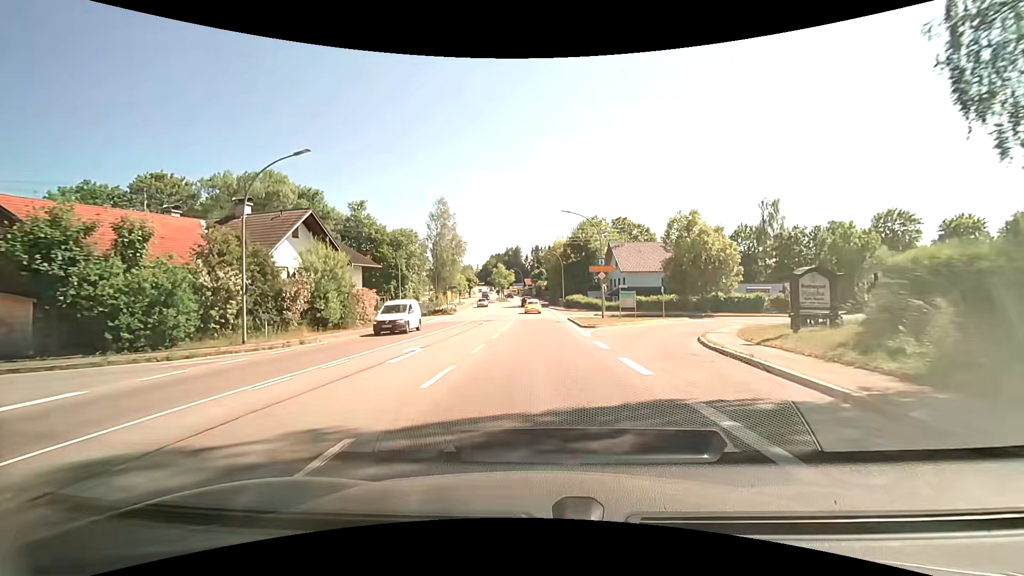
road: primary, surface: asphalt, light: Day
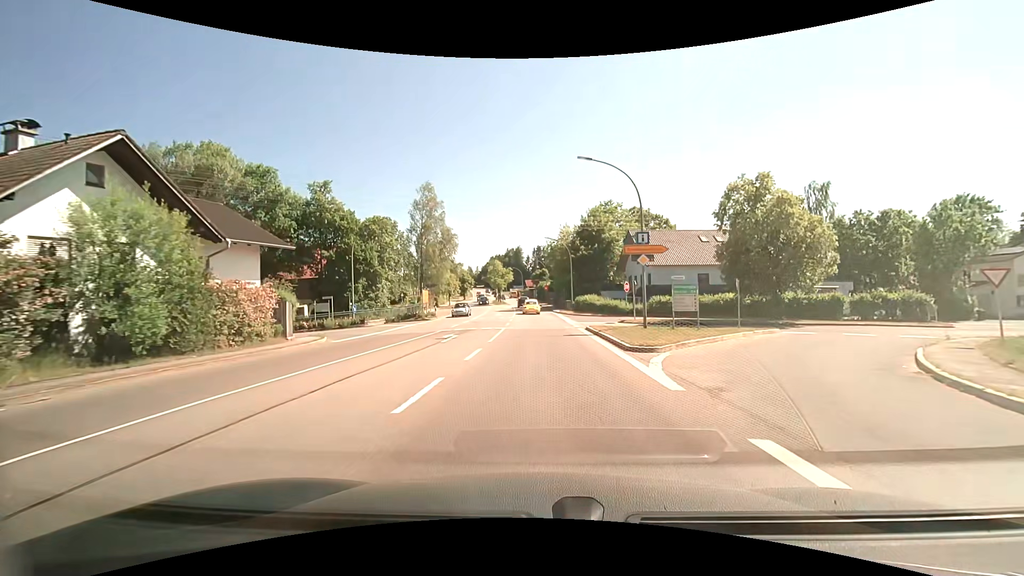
(0.0, +13.9) m; 0°
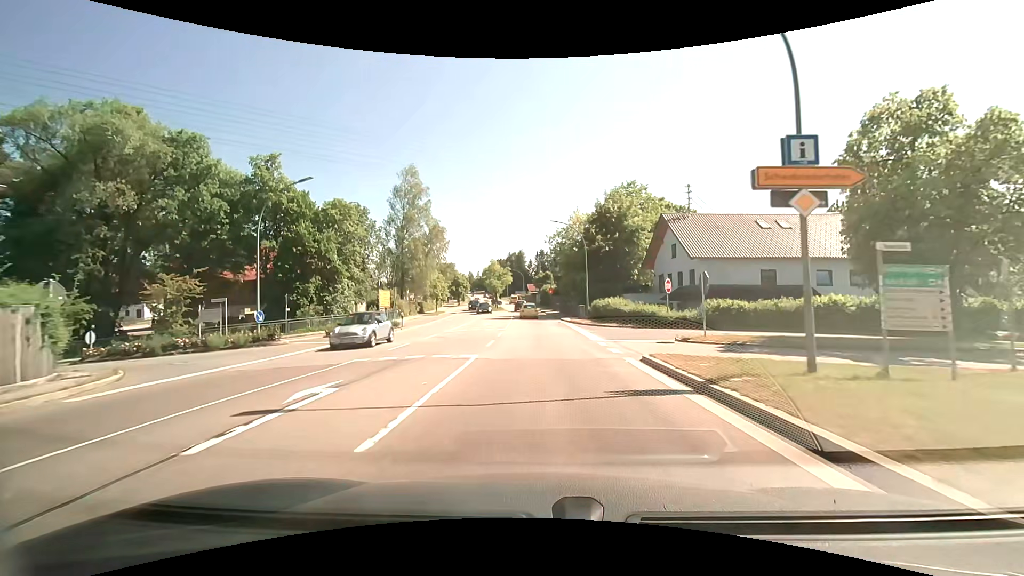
(-0.3, +13.6) m; -1°
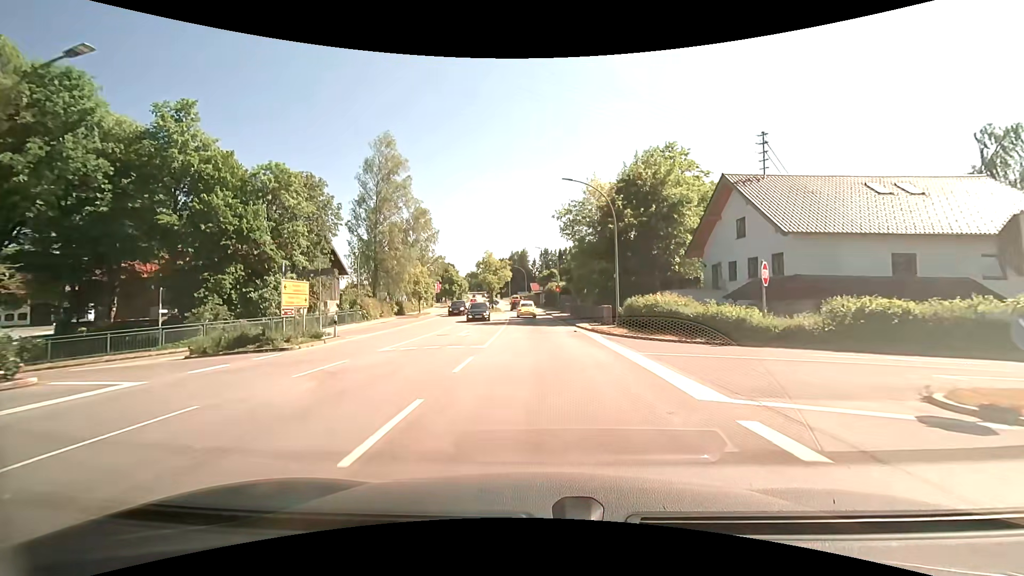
(+0.1, +13.1) m; 0°
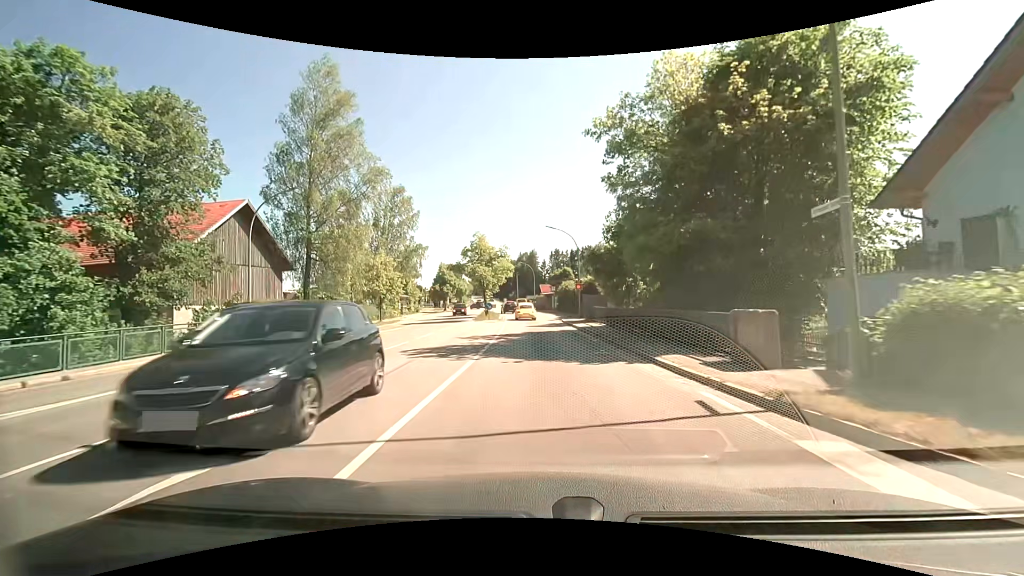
(-0.3, +18.8) m; -2°
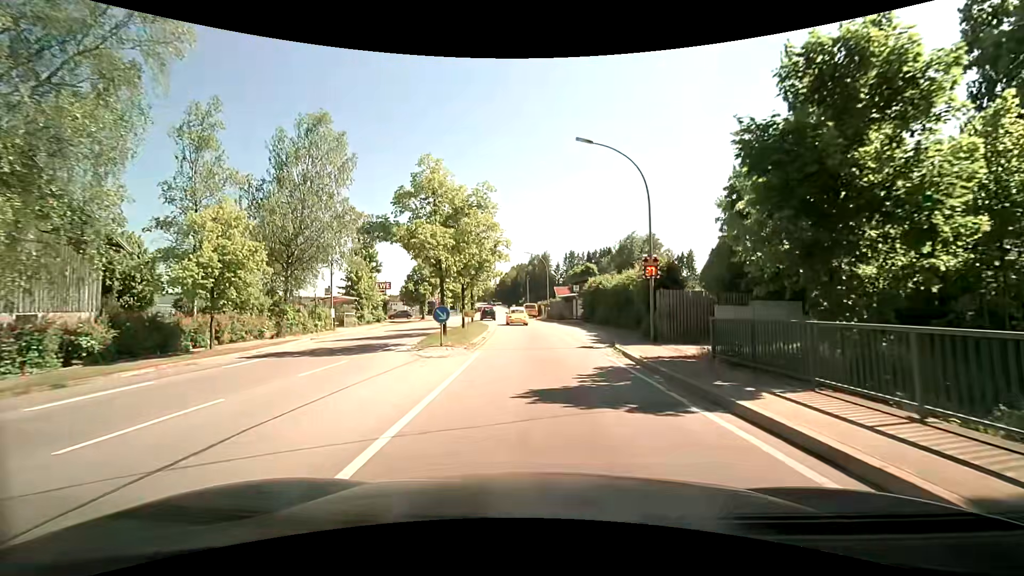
(+0.1, +24.0) m; +1°
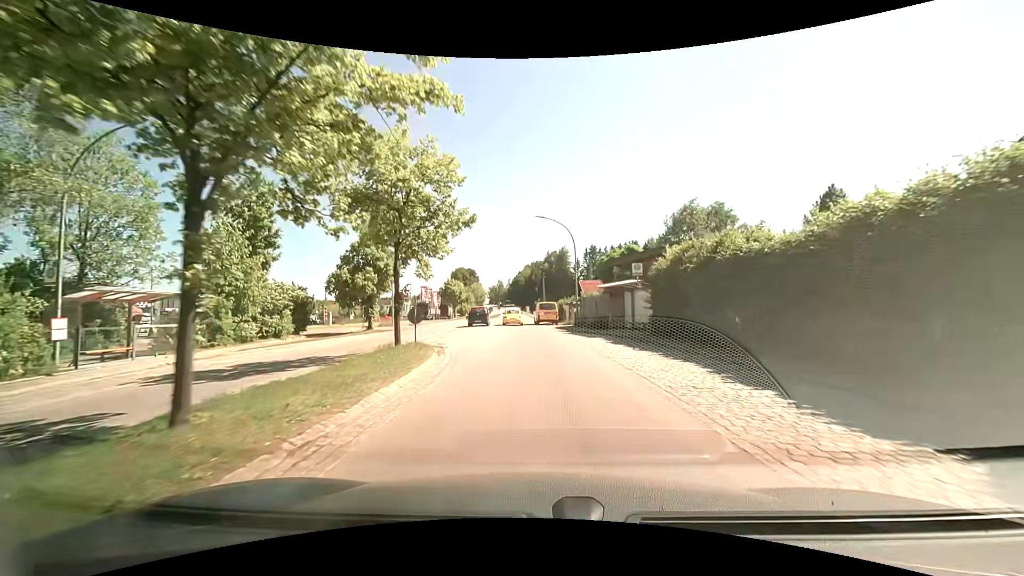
(-1.1, +24.2) m; -3°
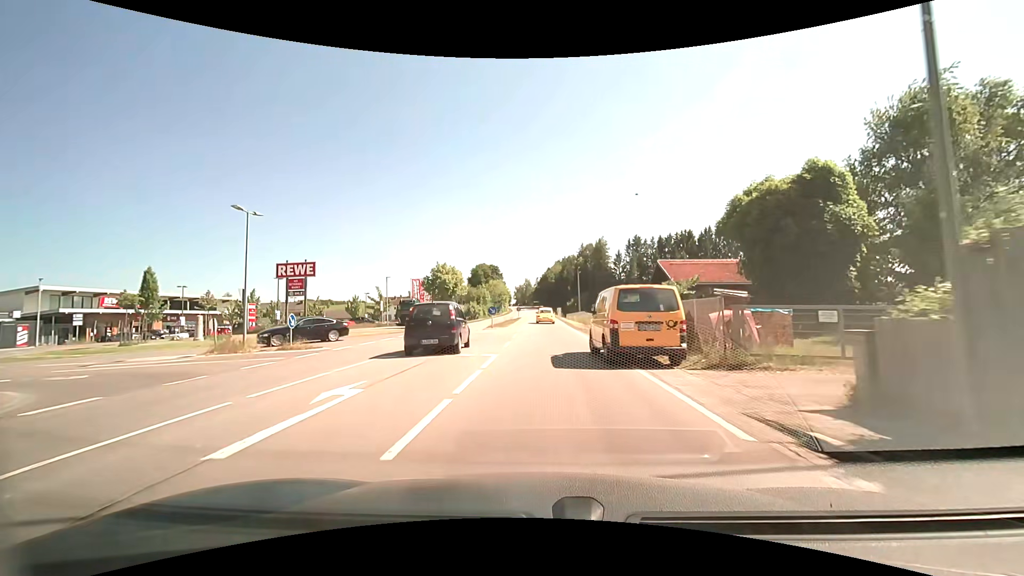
(-0.8, +31.1) m; -3°
(0, +10) (0, +20) (0, +30) (0, +40) (0, +50) (+1, +60) (+1, +70) (0, +80) (0, +90) (0, +100) m
